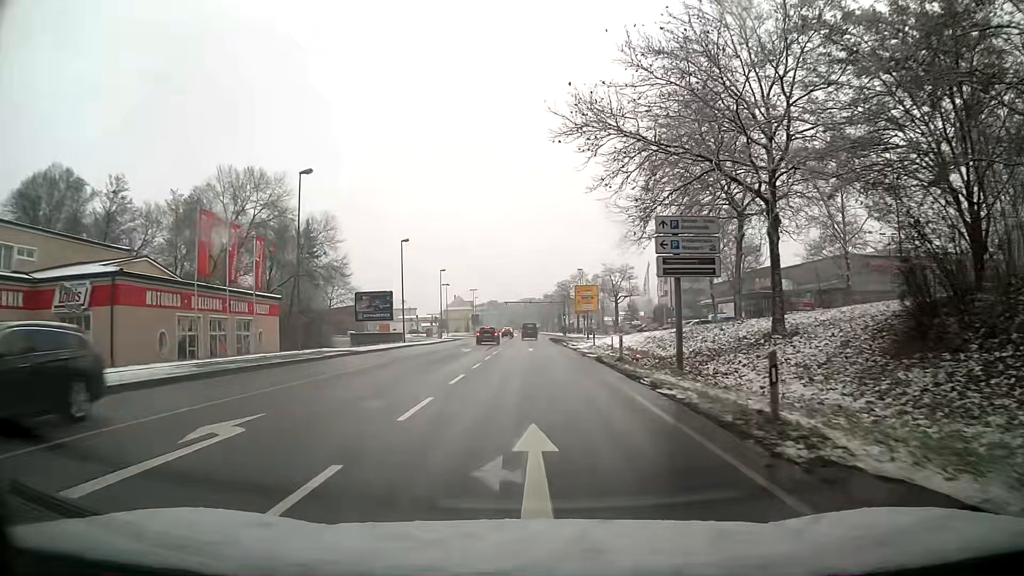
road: primary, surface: asphalt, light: Day
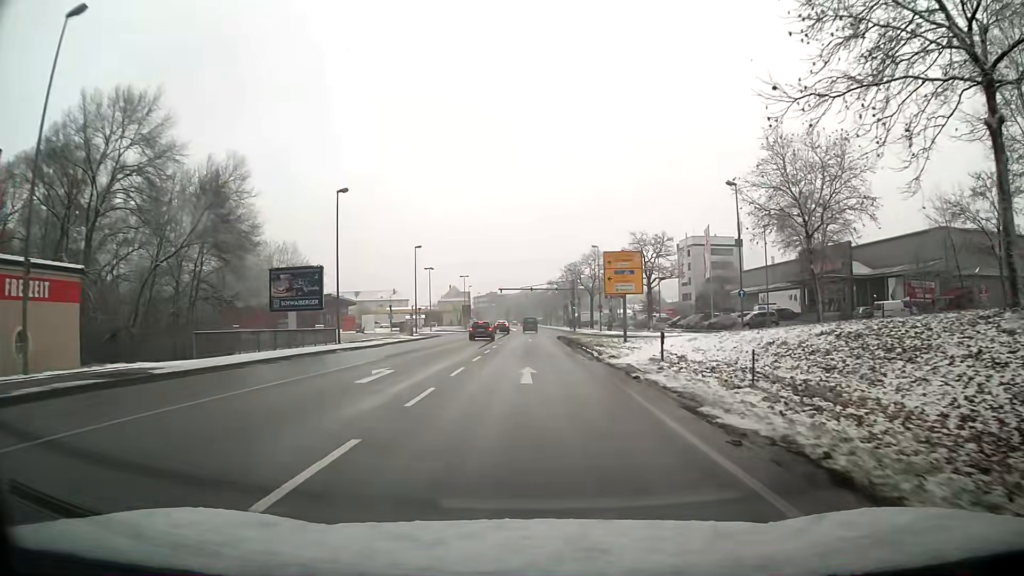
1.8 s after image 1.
(0.0, +22.9) m; 0°
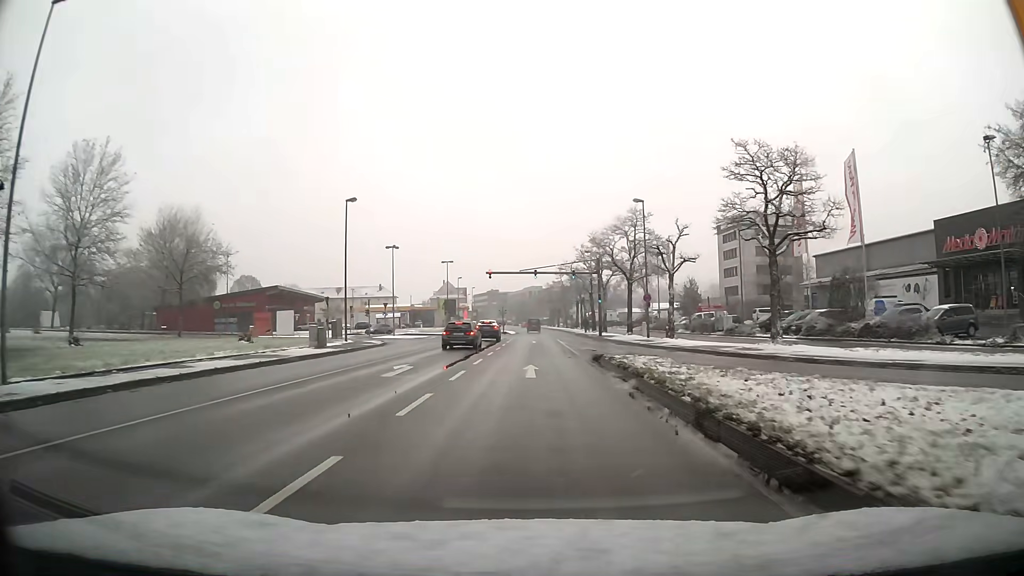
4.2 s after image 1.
(0.0, +31.0) m; 0°
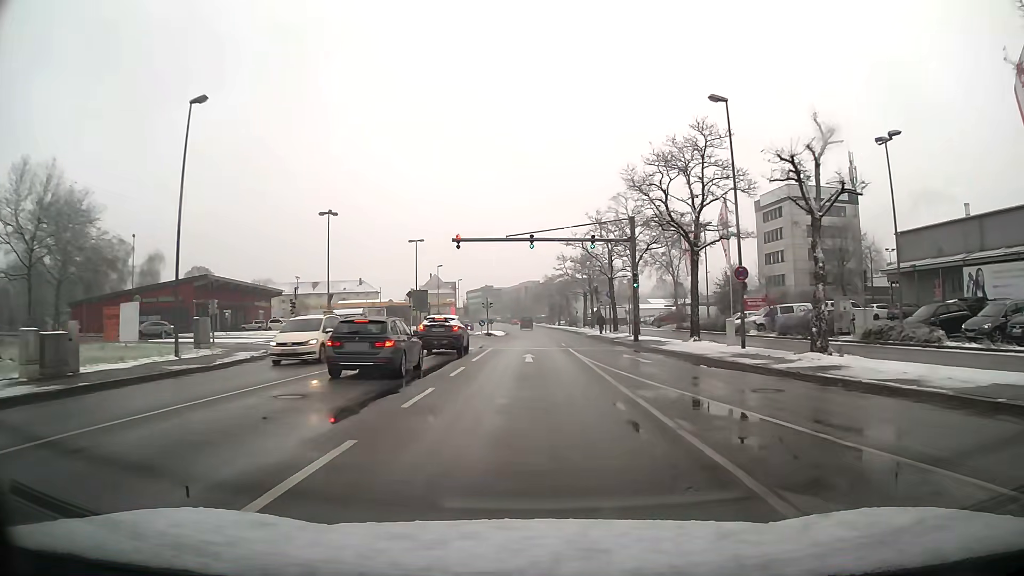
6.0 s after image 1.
(+0.1, +23.4) m; 0°
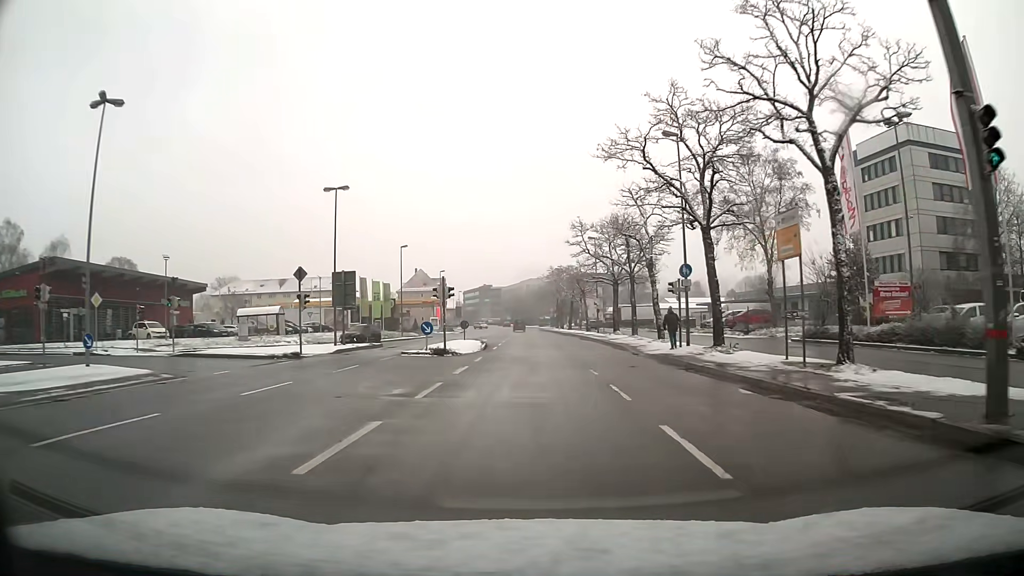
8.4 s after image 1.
(-0.1, +31.3) m; 0°
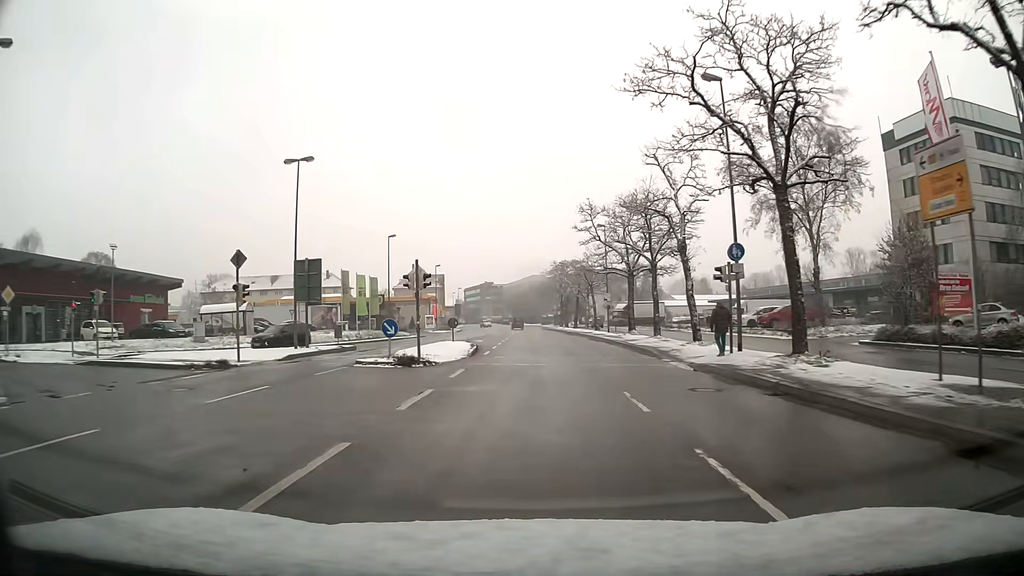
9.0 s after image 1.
(0.0, +7.8) m; 0°
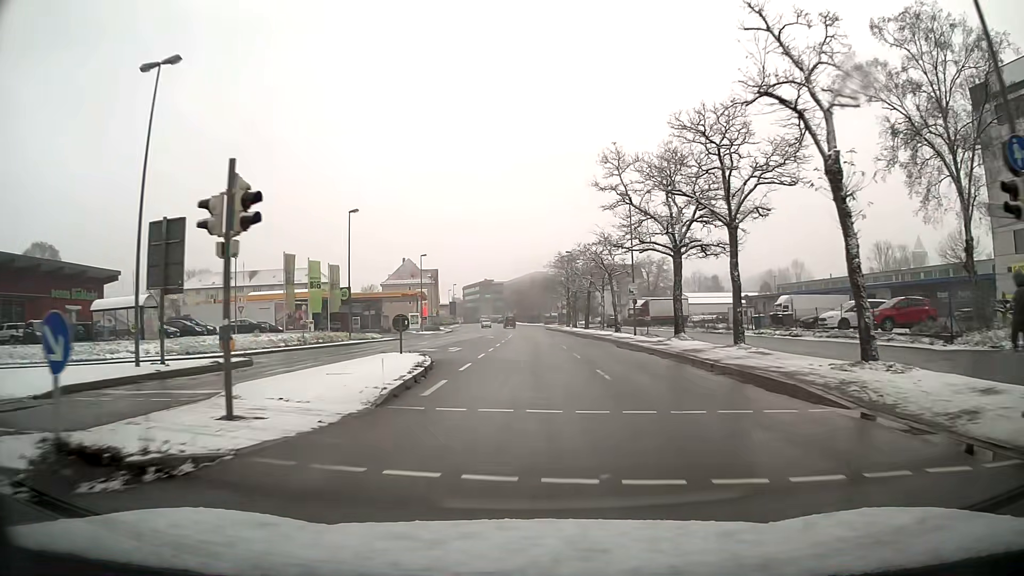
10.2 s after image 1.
(0.0, +15.6) m; 0°
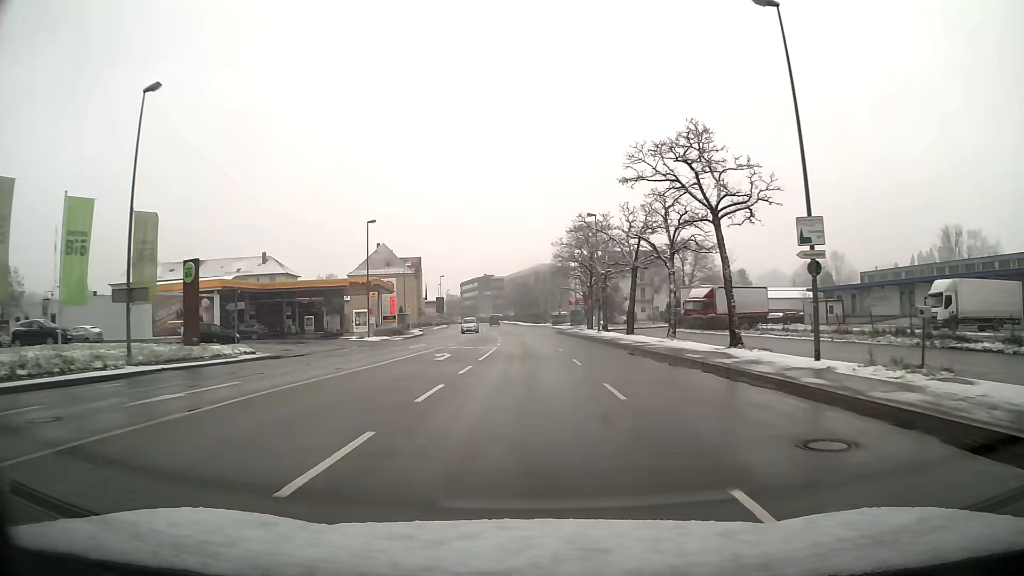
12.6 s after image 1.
(-0.1, +31.2) m; 0°
(0, +10) (0, +20) (0, +30) (-1, +40) (-1, +50) (-2, +60) (-3, +70) (-4, +80) (-5, +90) (-5, +100) m
